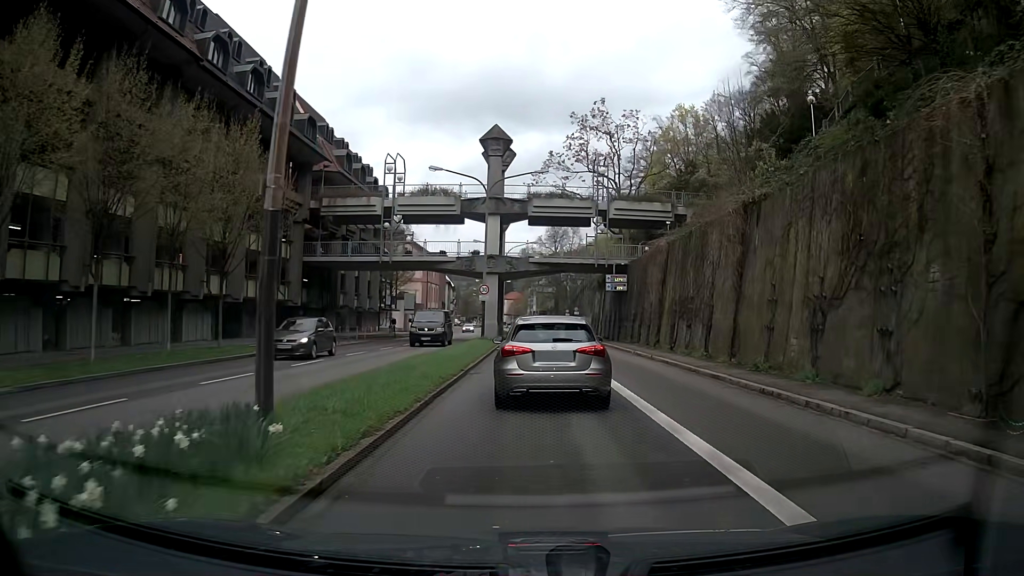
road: primary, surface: asphalt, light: Day
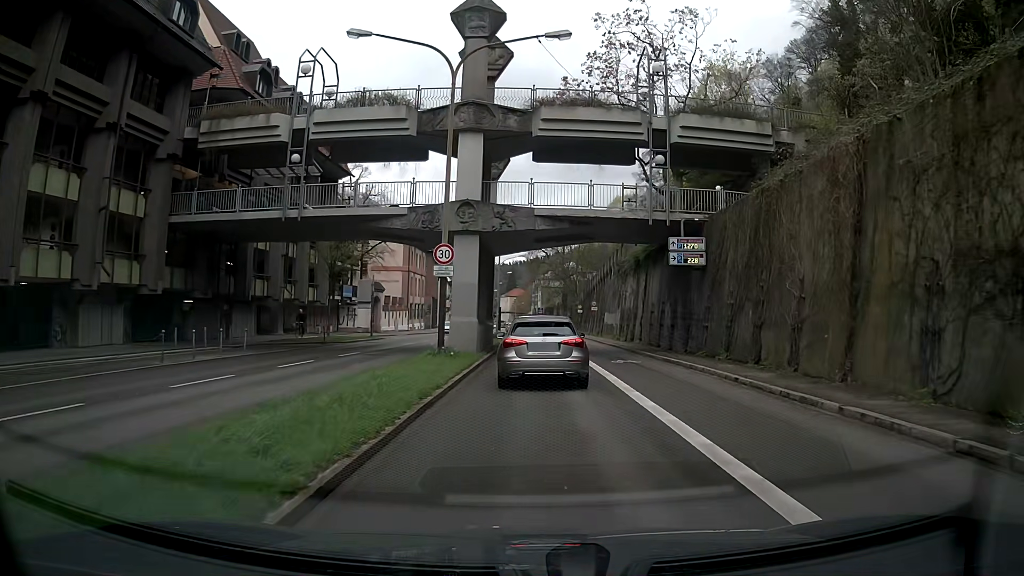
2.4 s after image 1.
(+0.1, +19.6) m; 0°
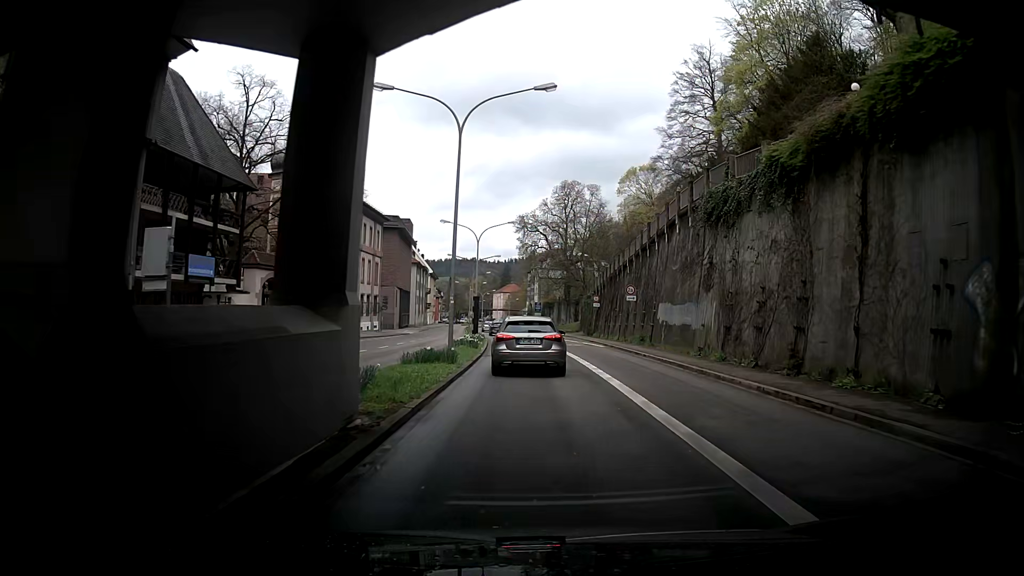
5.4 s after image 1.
(0.0, +27.4) m; 0°
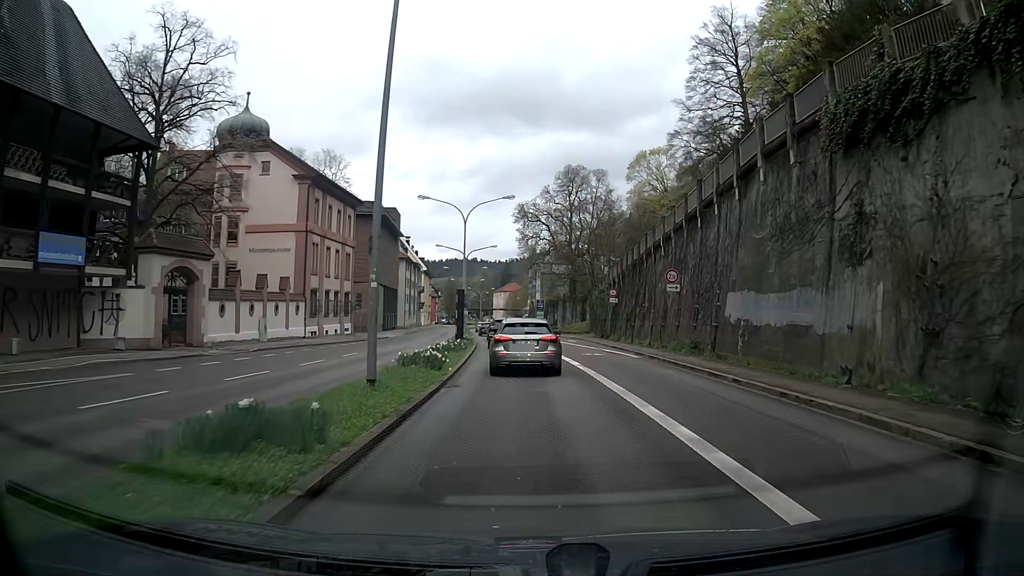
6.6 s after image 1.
(+0.6, +11.8) m; +2°
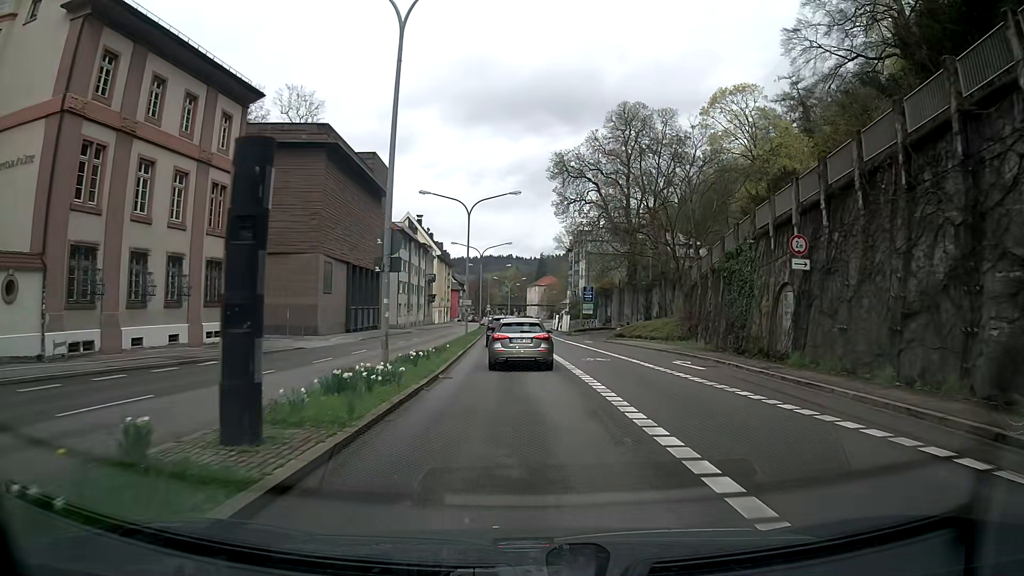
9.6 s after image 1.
(-1.7, +31.0) m; -5°
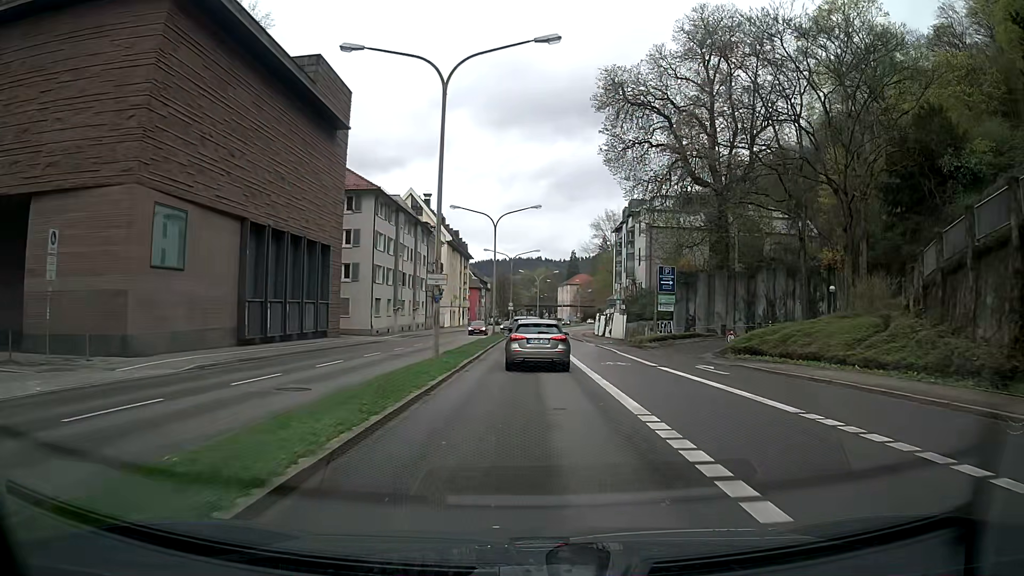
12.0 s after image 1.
(-0.6, +26.2) m; -3°
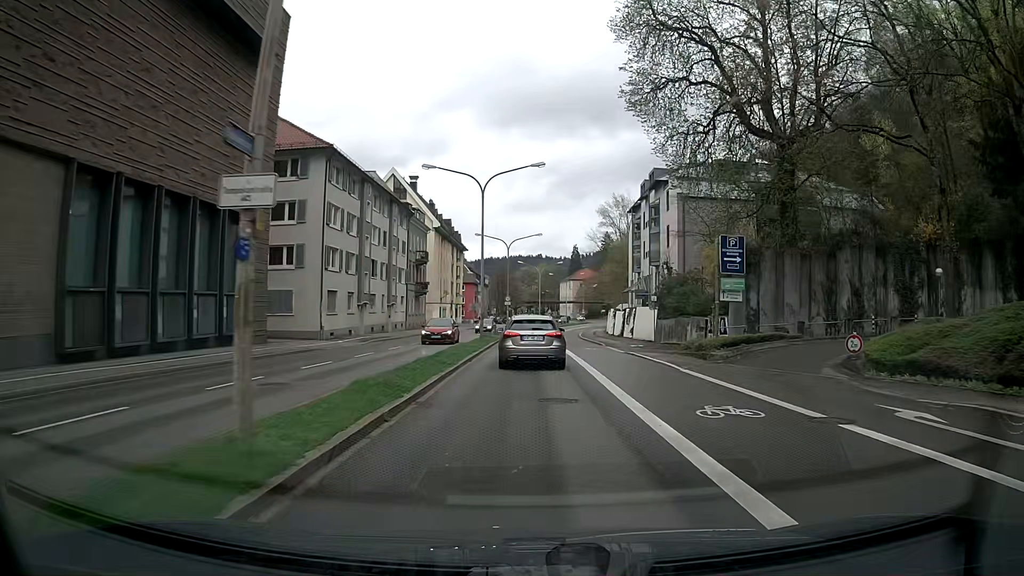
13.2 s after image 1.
(+0.1, +13.4) m; 0°
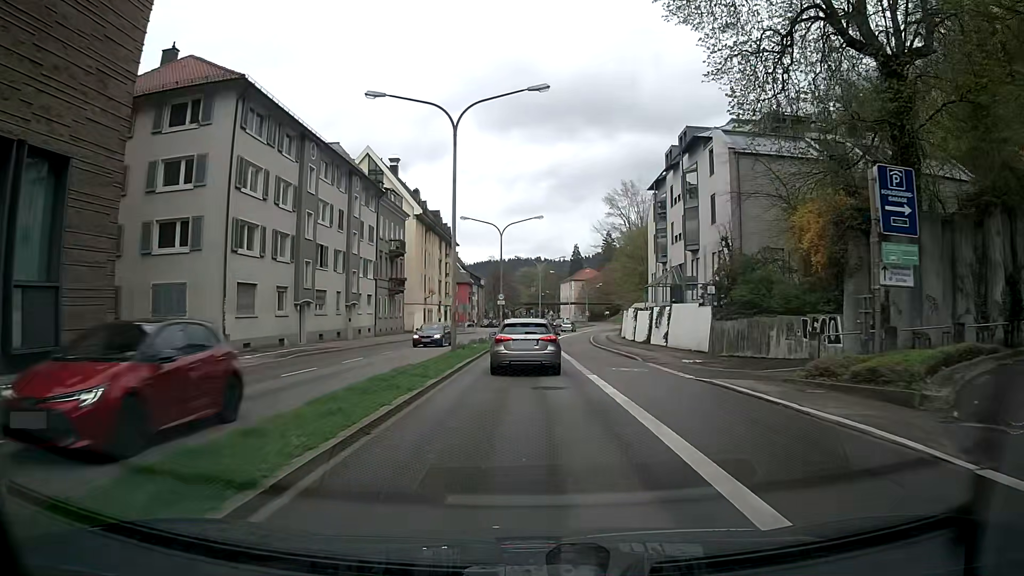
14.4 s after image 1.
(+0.1, +13.4) m; 0°
(0, +10) (0, +20) (0, +30) (0, +40) (0, +50) (0, +60) (+1, +70) (+2, +80) (+4, +90) (+6, +100) m
